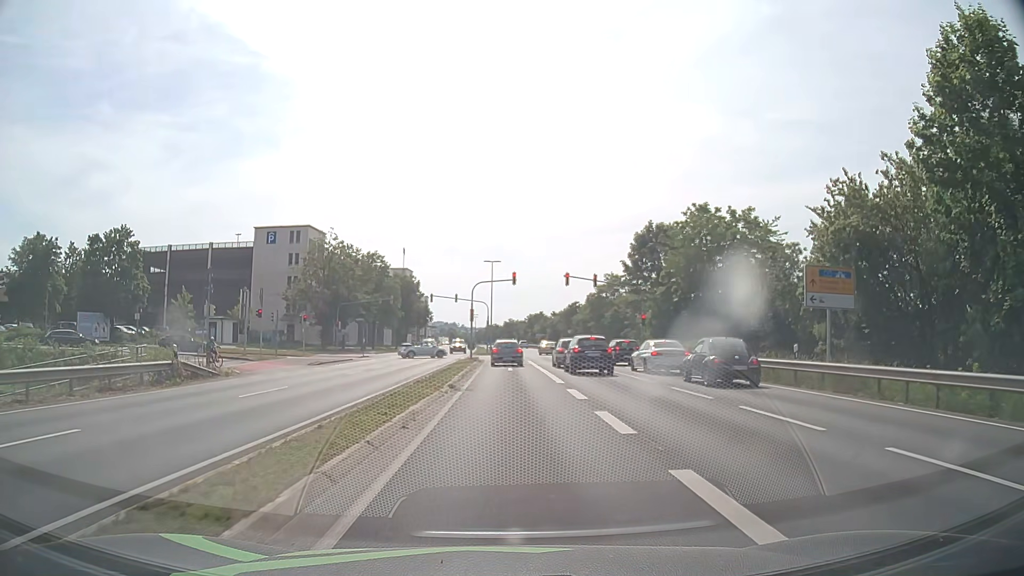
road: primary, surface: asphalt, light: Day
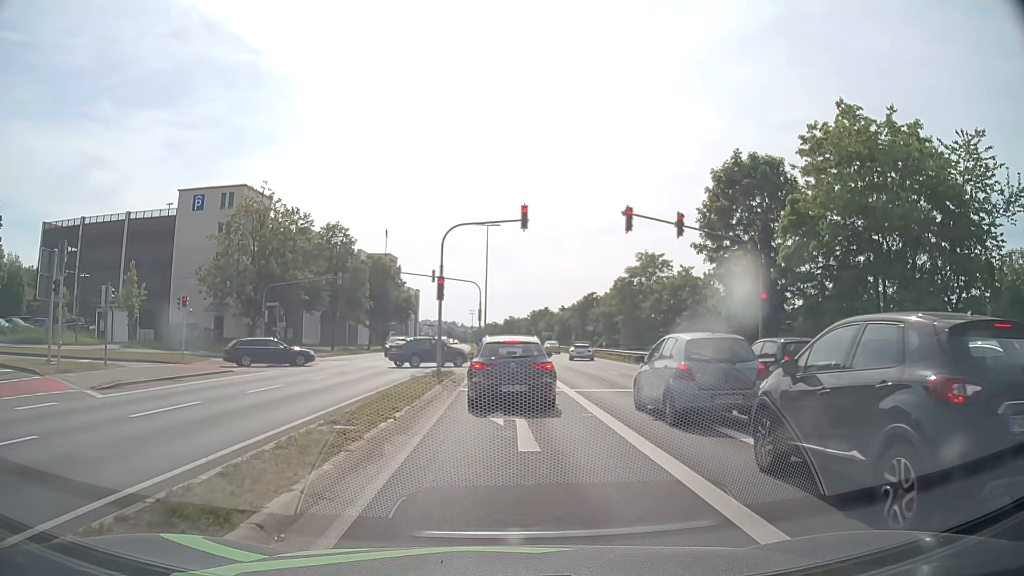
(-0.1, +22.7) m; 0°
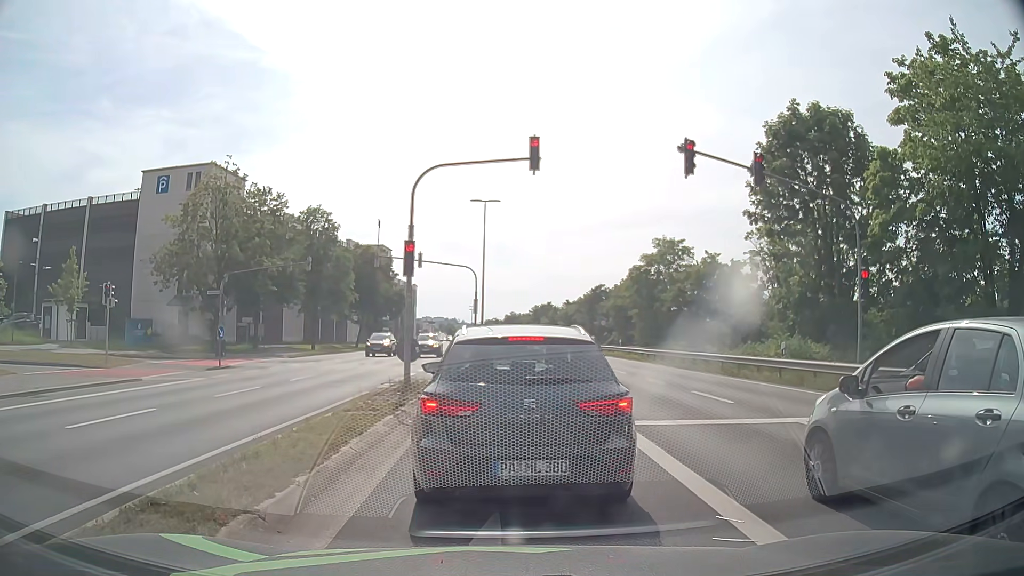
(0.0, +7.6) m; -2°
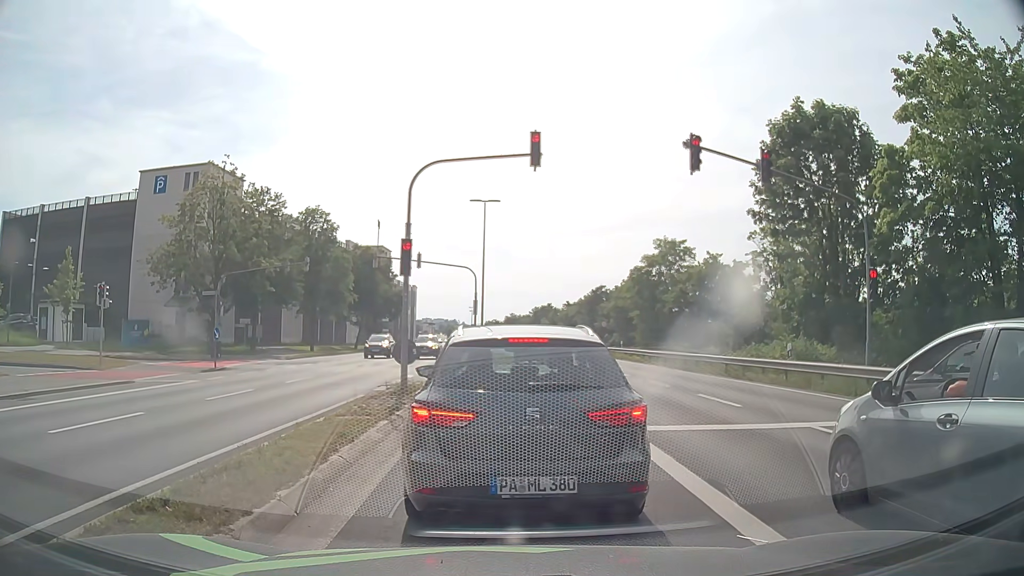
(0.0, +0.5) m; 0°
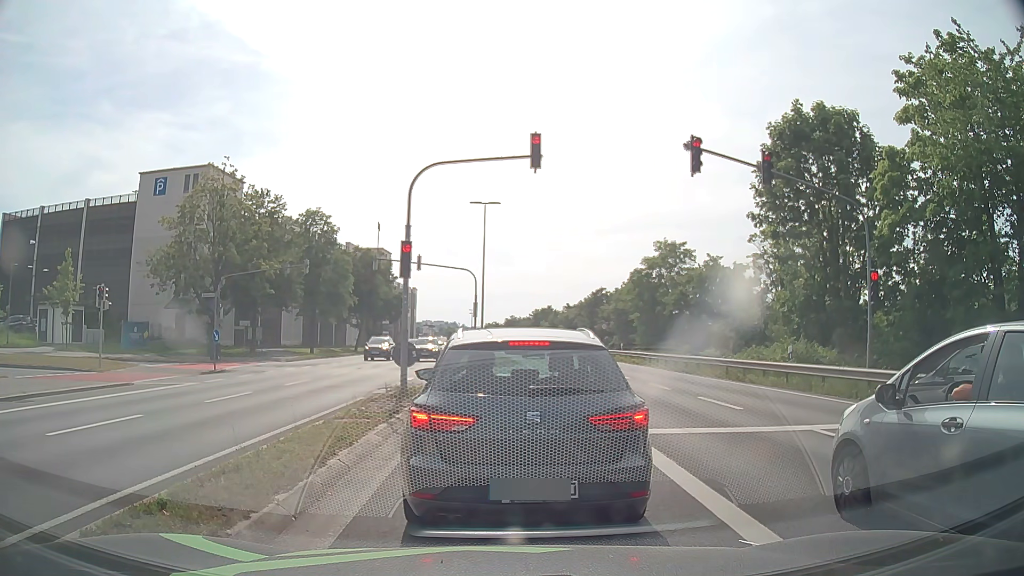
(0.0, +0.2) m; 0°
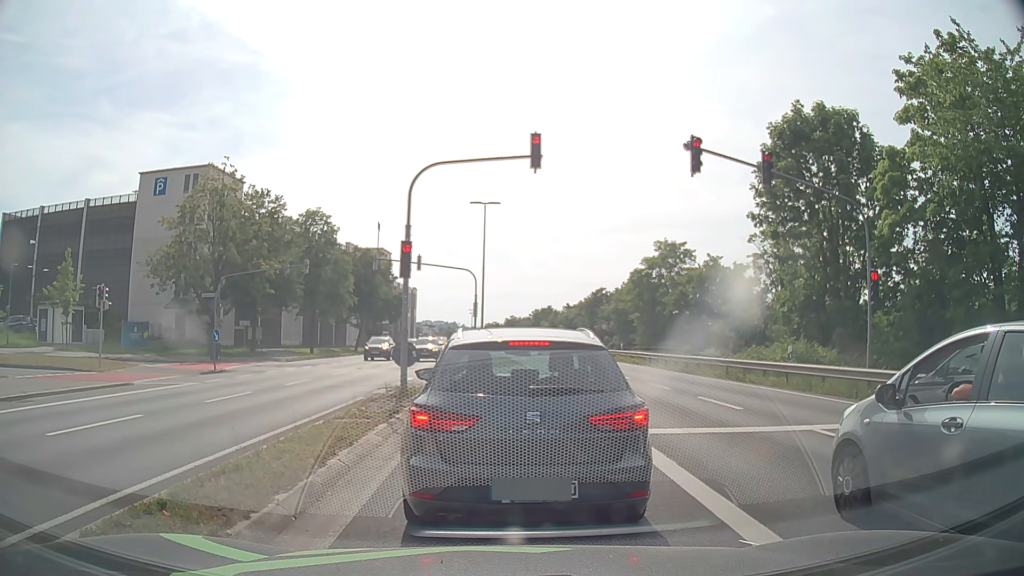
(0.0, 0.0) m; 0°
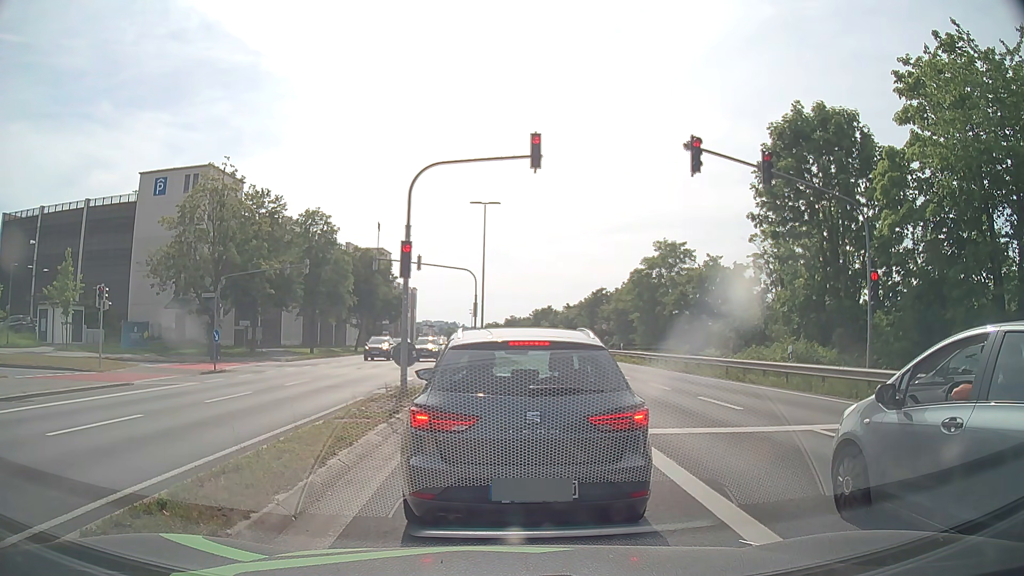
(0.0, 0.0) m; 0°
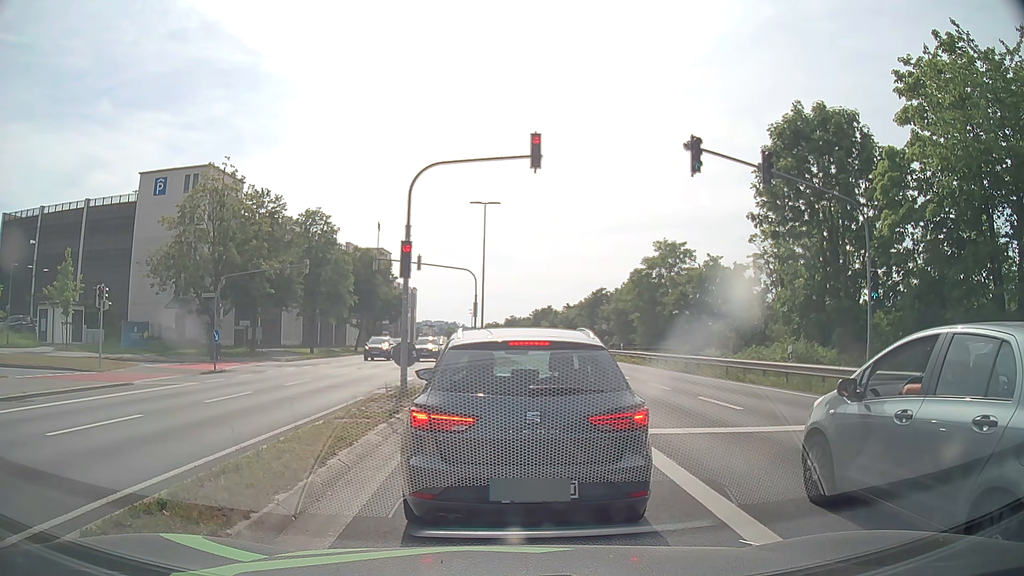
(0.0, 0.0) m; 0°
